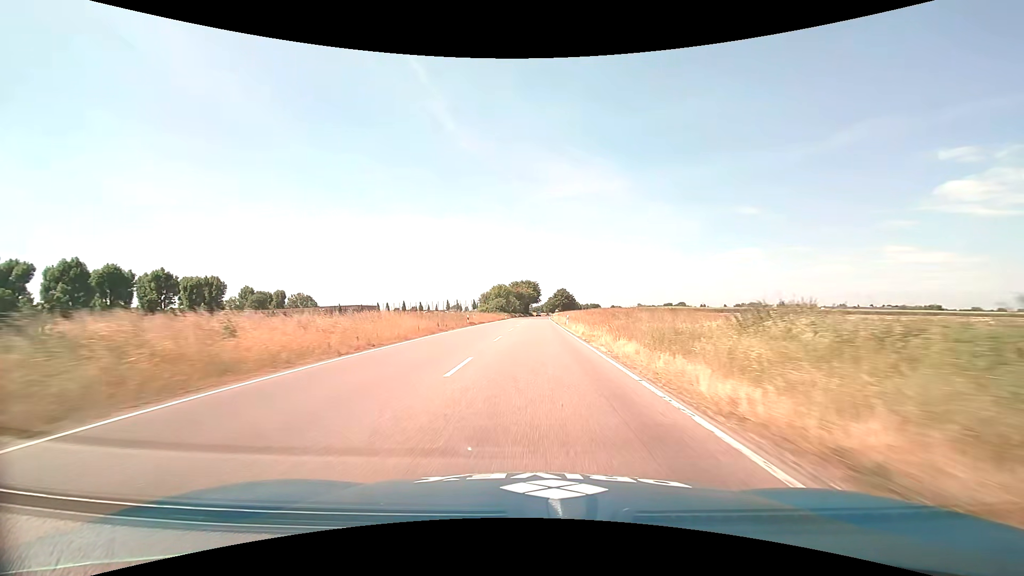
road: primary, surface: asphalt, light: Day
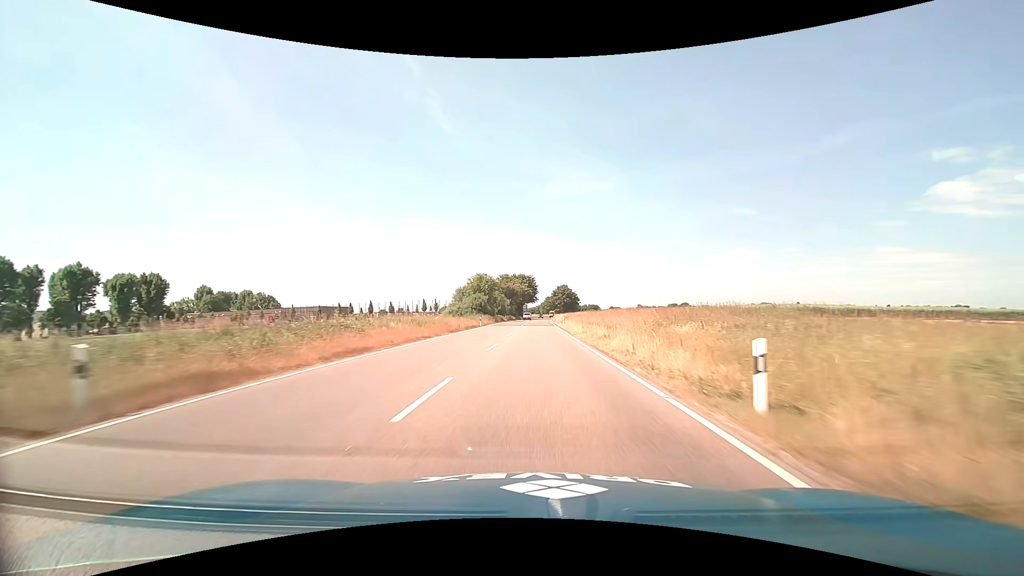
(+0.2, +40.0) m; +1°
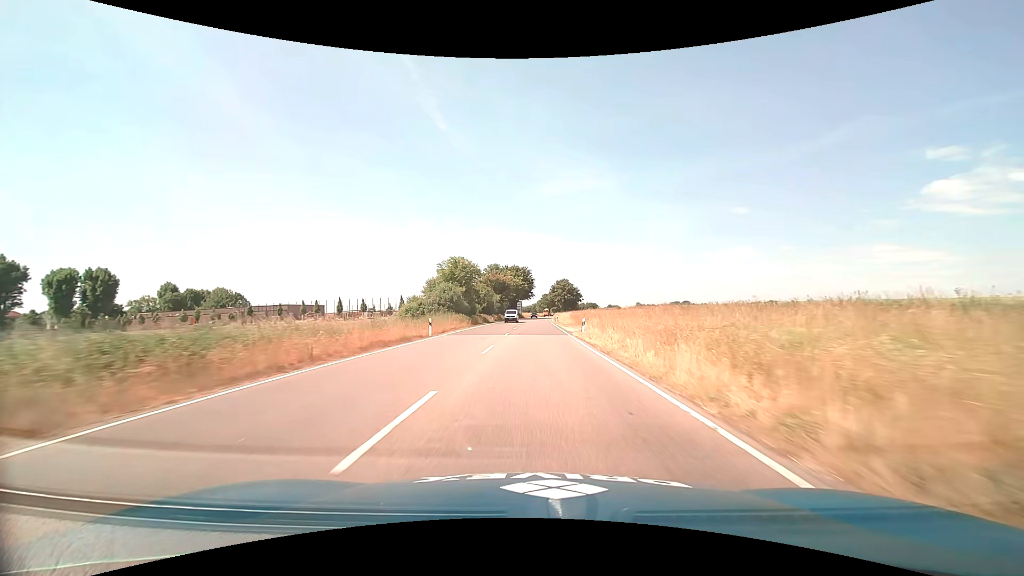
(+0.1, +25.7) m; 0°
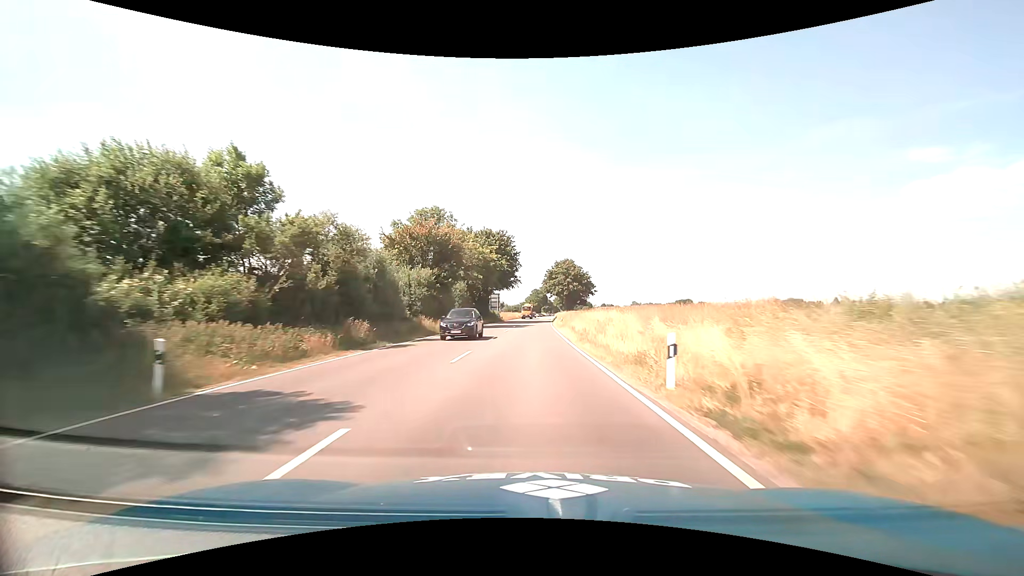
(+0.8, +62.2) m; +1°
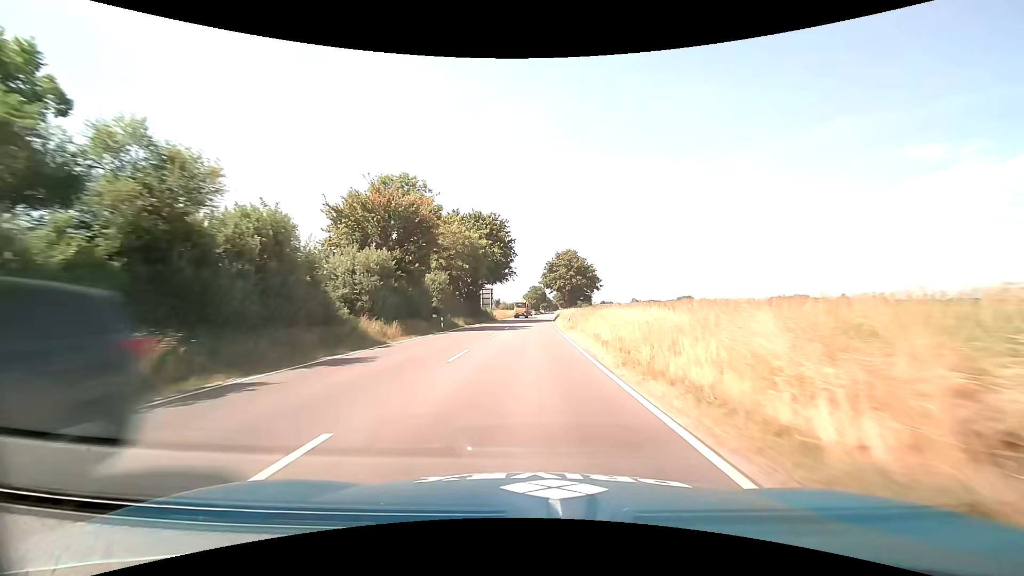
(0.0, +12.2) m; 0°
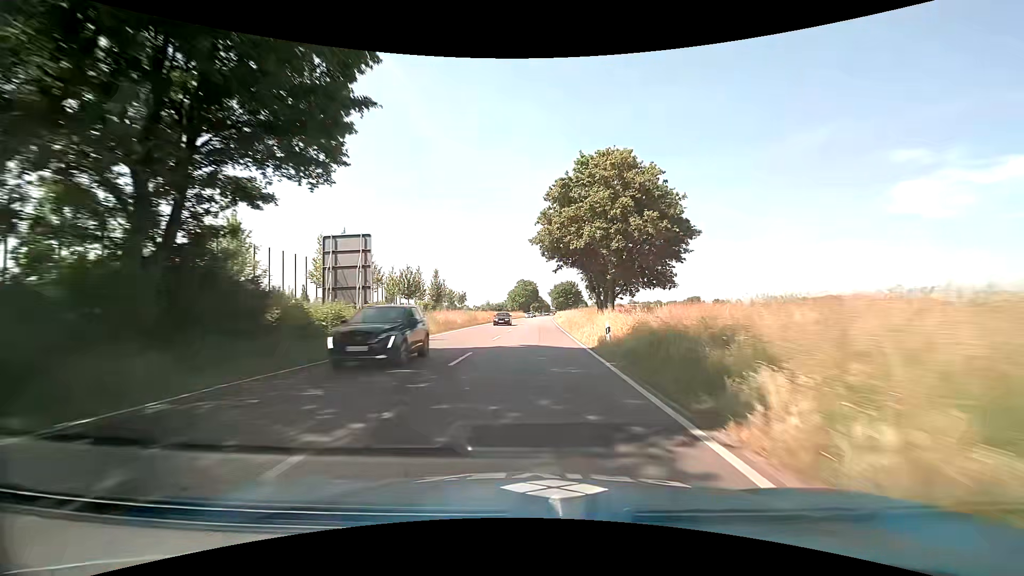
(+0.5, +60.6) m; +1°
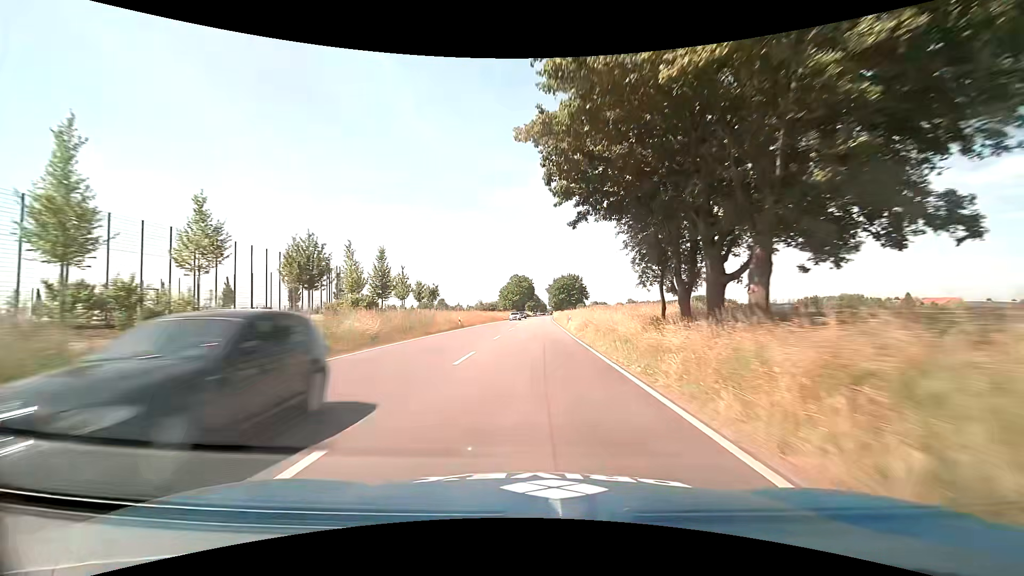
(0.0, +23.9) m; 0°
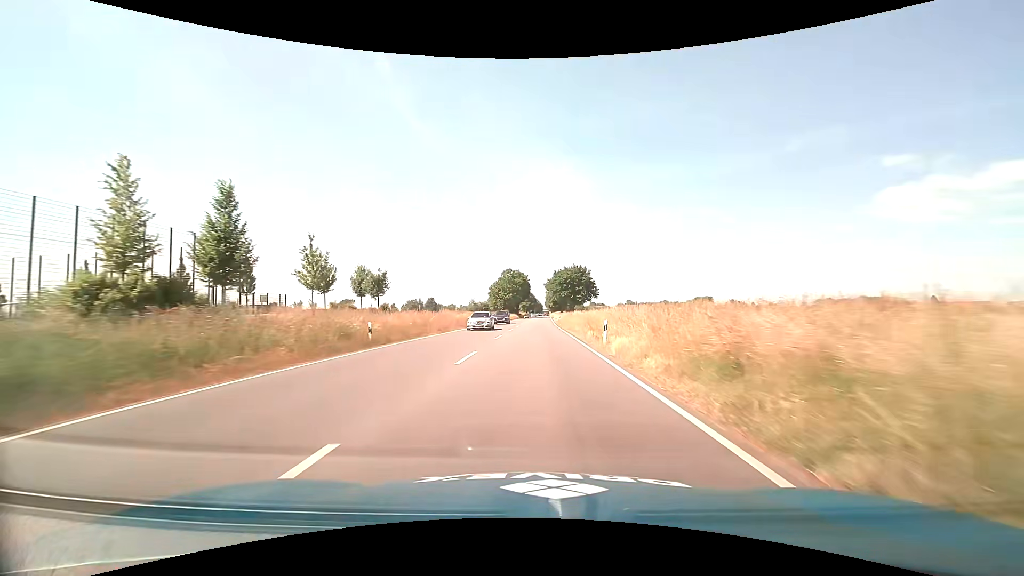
(0.0, +23.7) m; 0°
(0, +10) (0, +20) (0, +30) (0, +40) (0, +50) (+1, +60) (+1, +70) (+1, +80) (+1, +90) (+1, +100) m
